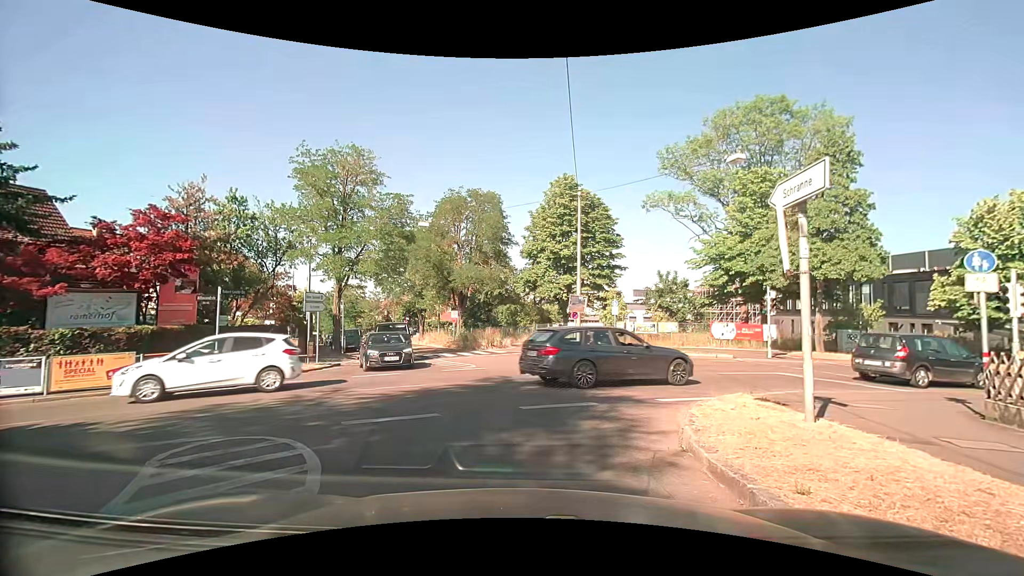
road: residential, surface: asphalt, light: Day
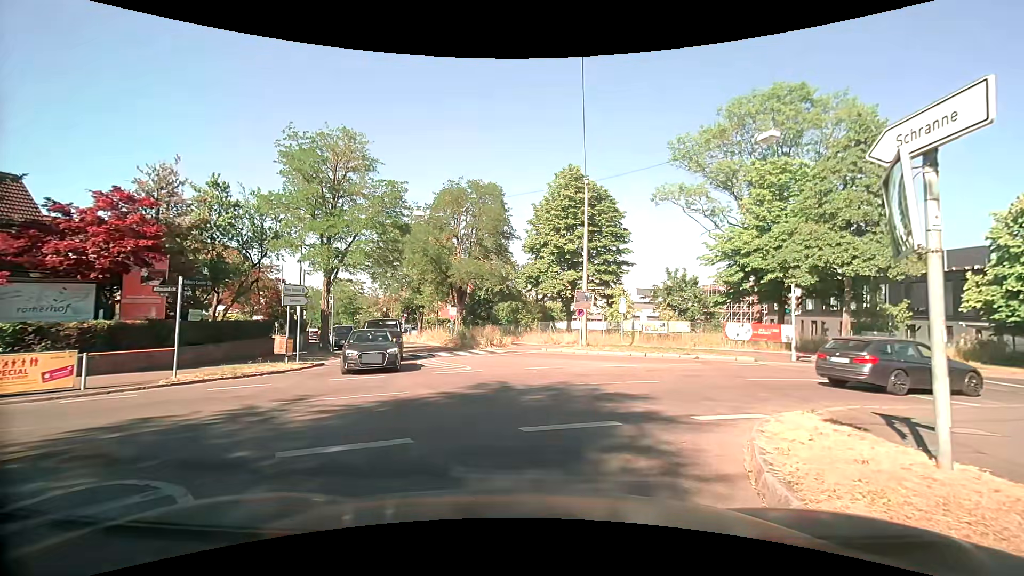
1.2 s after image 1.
(0.0, +2.1) m; +2°
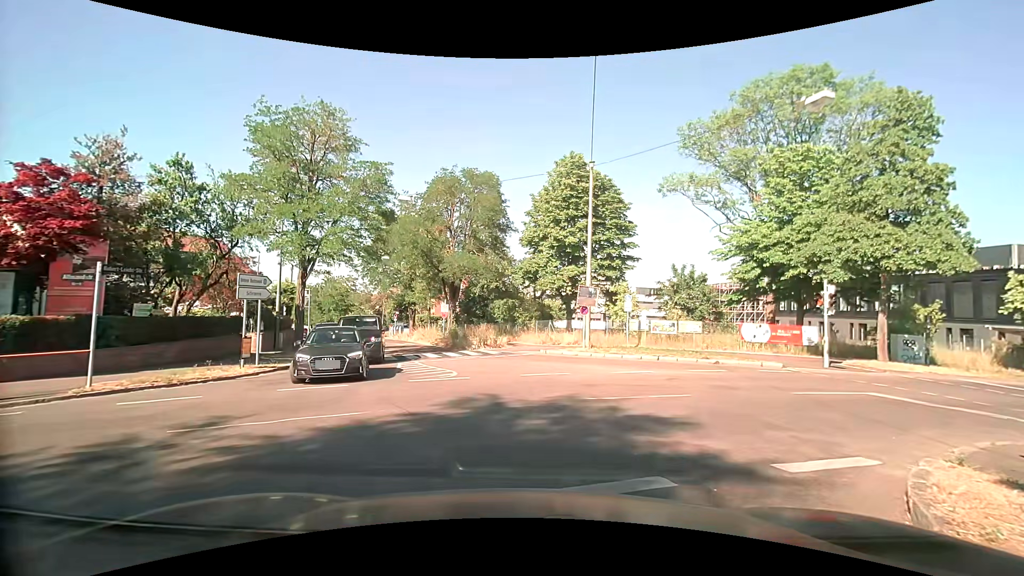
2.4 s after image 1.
(-0.1, +2.7) m; 0°
